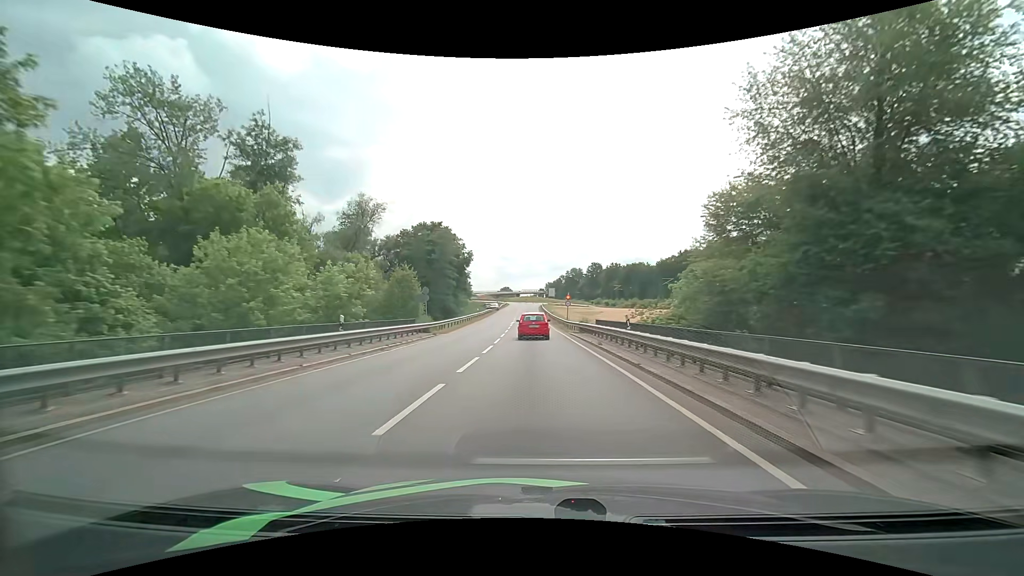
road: primary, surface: asphalt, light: Day
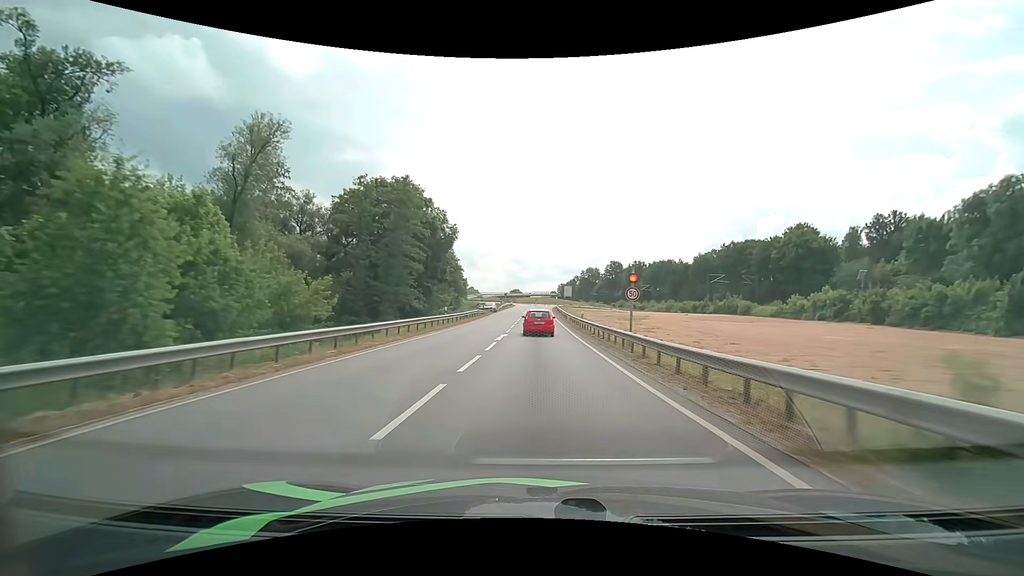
(-0.5, +30.5) m; -1°
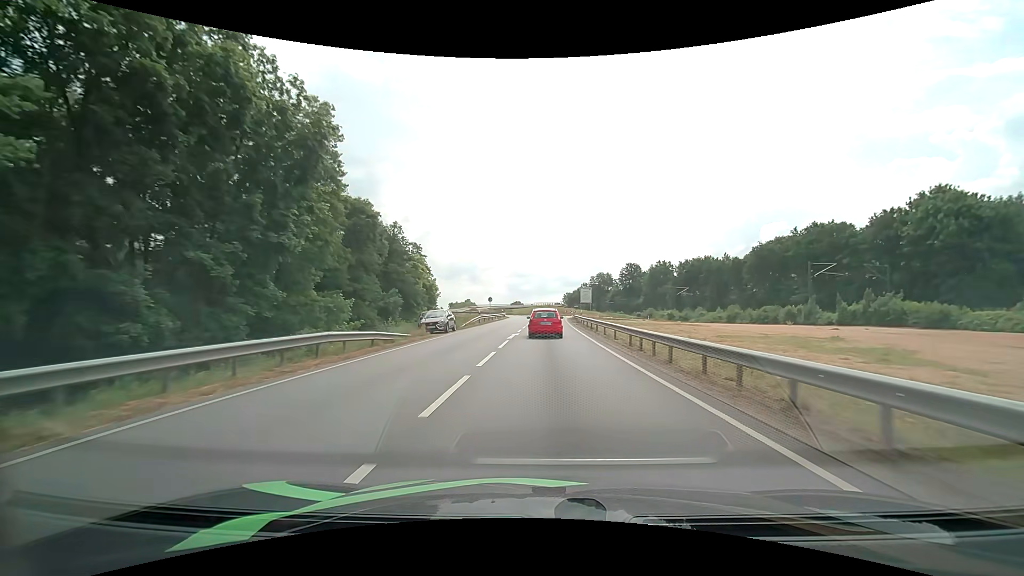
(-0.4, +41.0) m; 0°
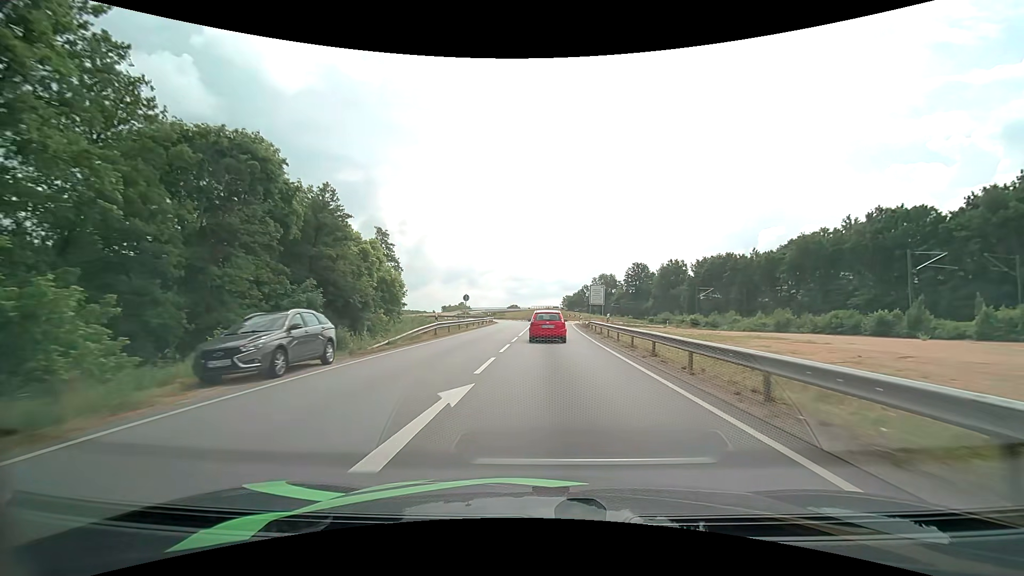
(0.0, +19.7) m; 0°
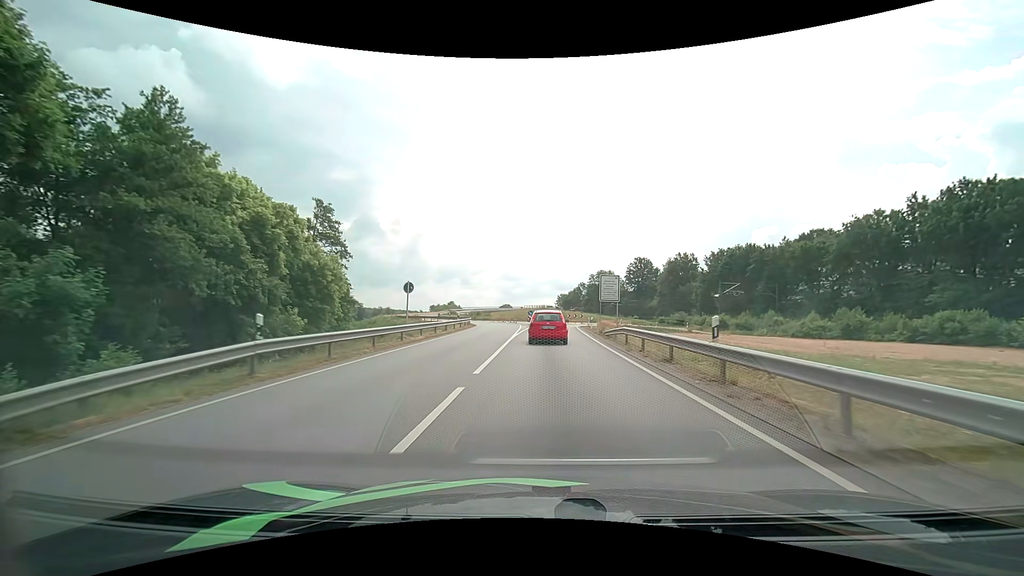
(+0.1, +17.8) m; +1°
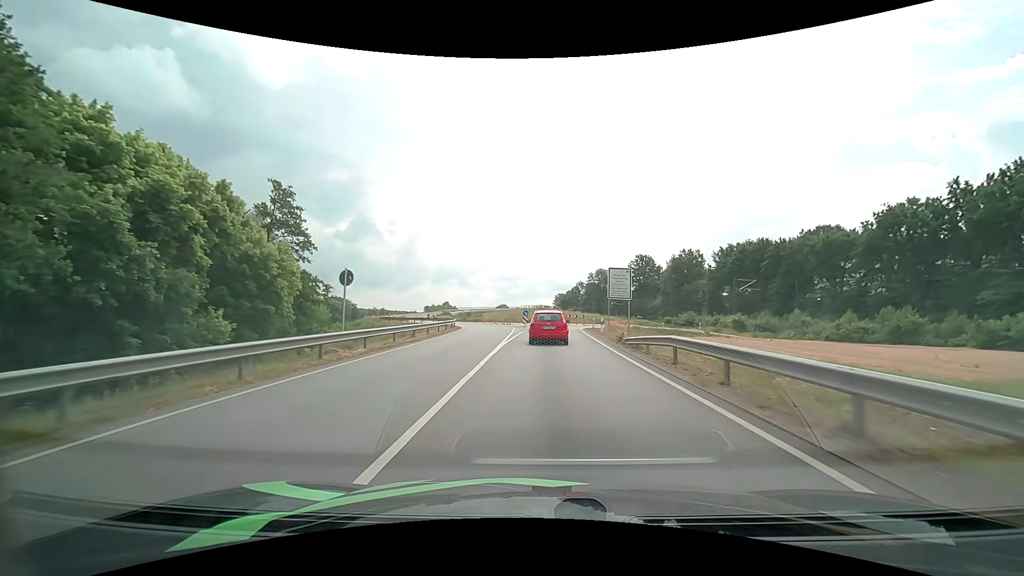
(0.0, +8.2) m; 0°
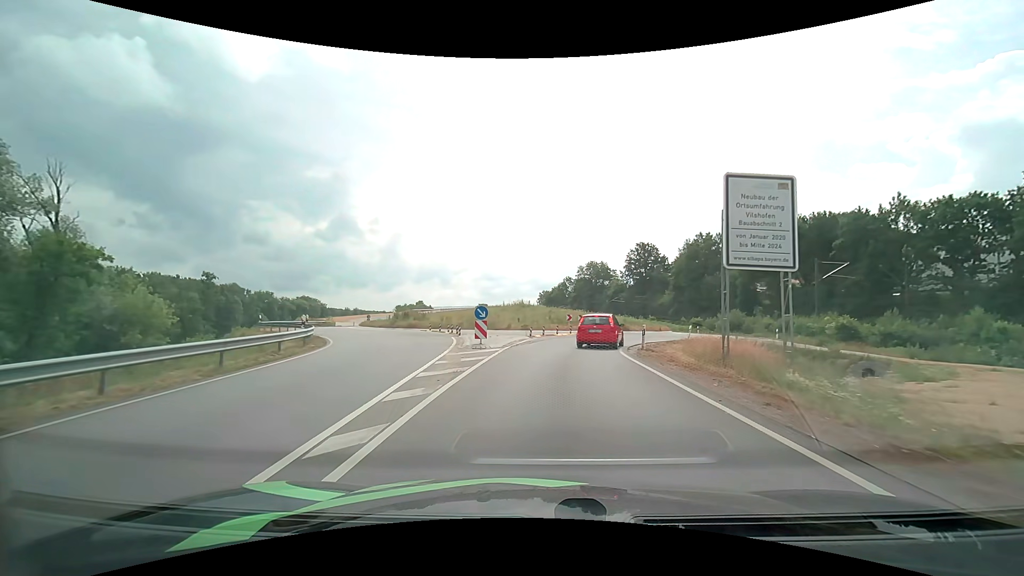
(+0.3, +29.3) m; +2°
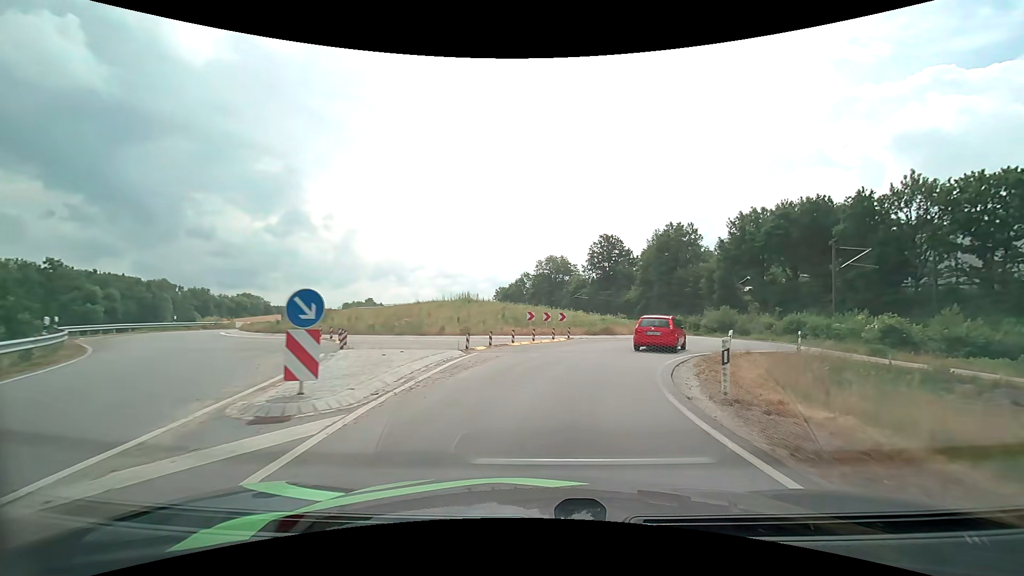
(+0.3, +12.9) m; +4°
(+1, +10) (+4, +19) (+8, +28) (+12, +38) (+12, +48) (+10, +57) (+6, +67) (+3, +76) (+1, +86) (-1, +96) m
